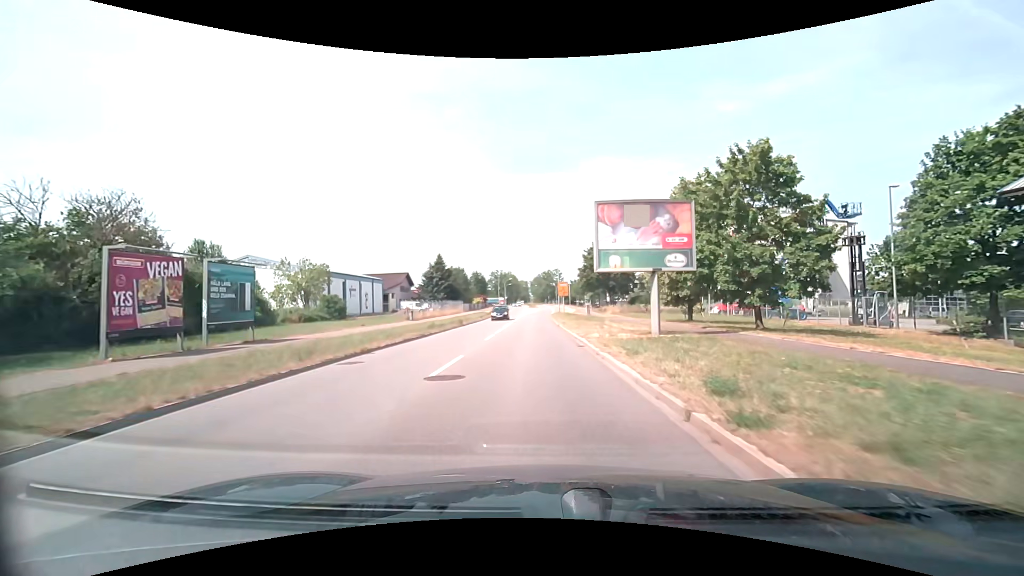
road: secondary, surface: asphalt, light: Day
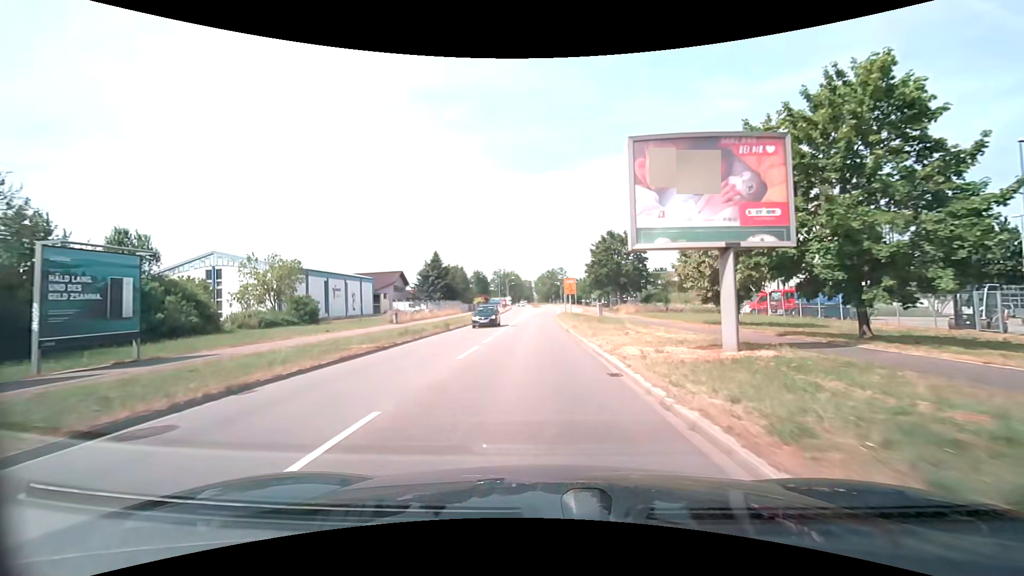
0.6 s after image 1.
(0.0, +7.4) m; -1°
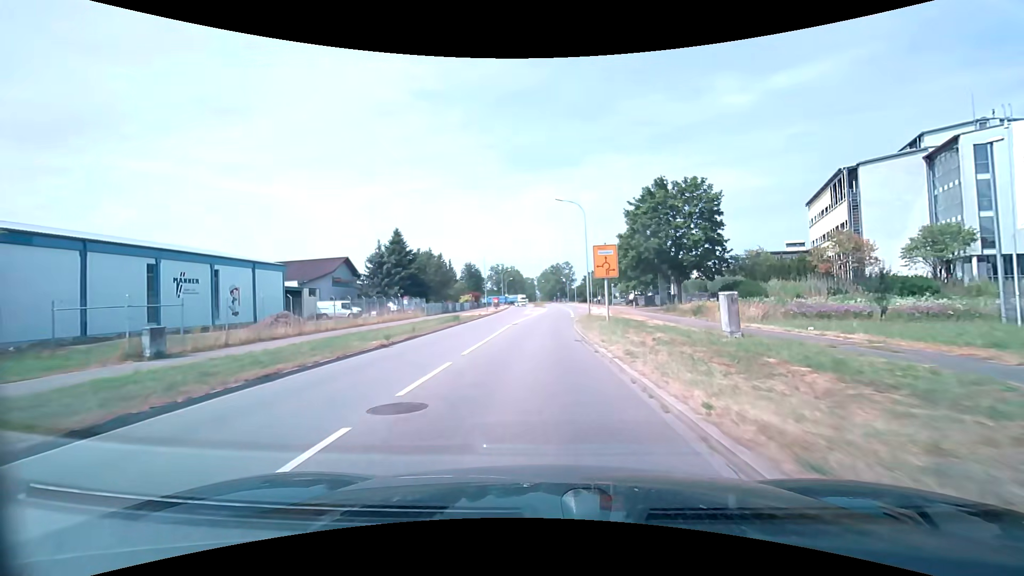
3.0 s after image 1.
(-0.4, +29.7) m; -1°
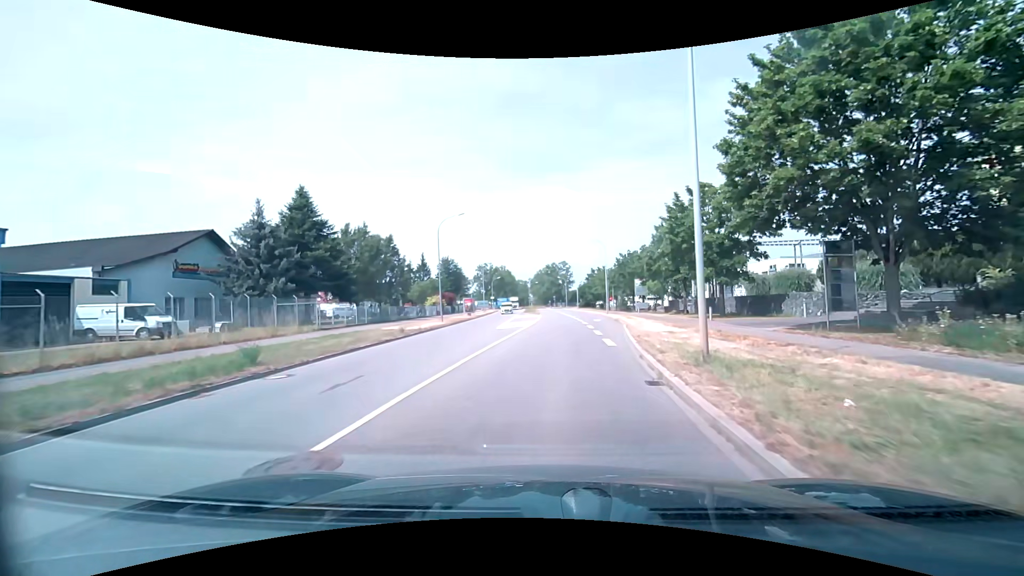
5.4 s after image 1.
(+0.1, +27.8) m; +1°
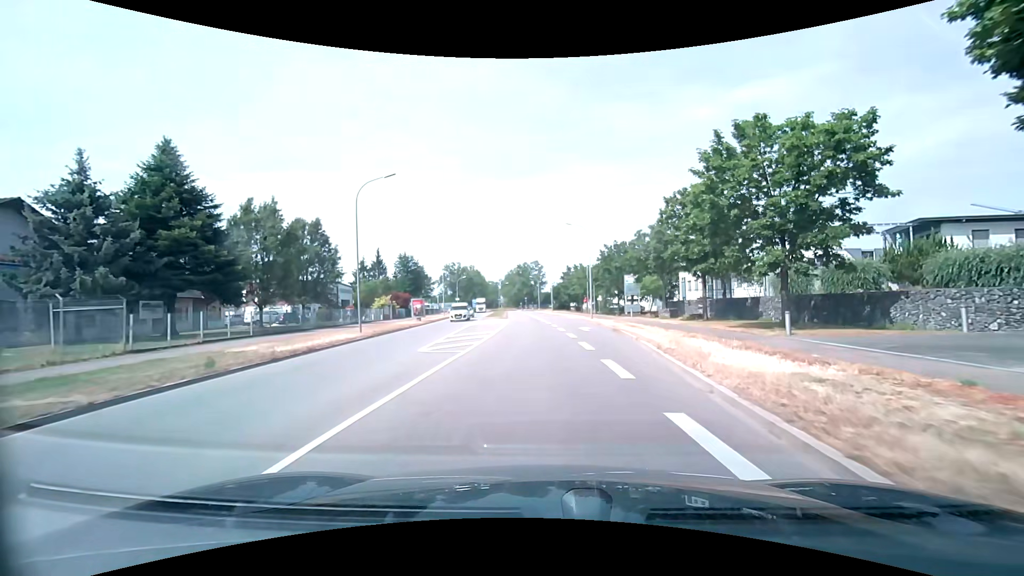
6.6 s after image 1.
(+0.2, +12.8) m; +3°
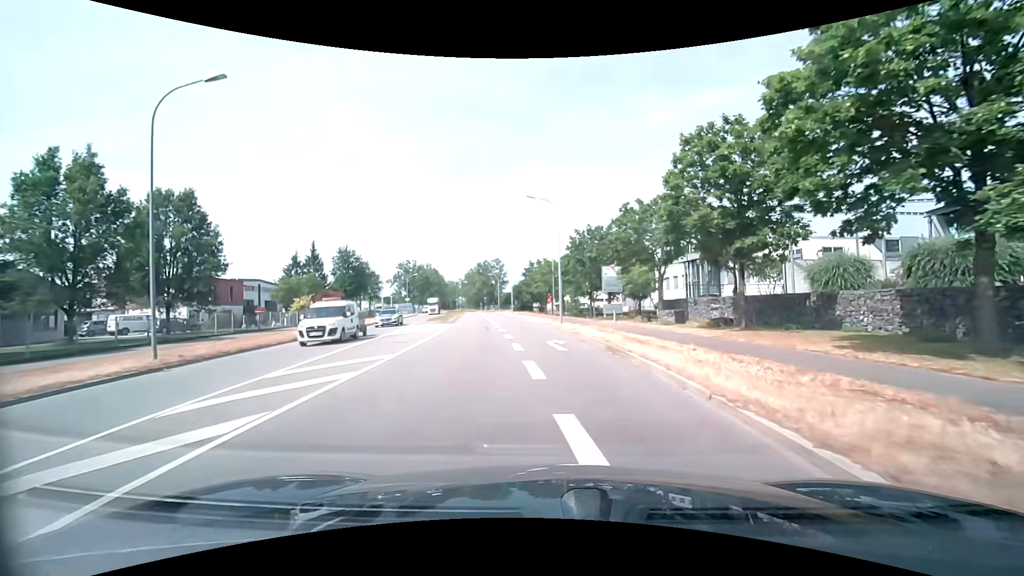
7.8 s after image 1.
(+0.5, +12.2) m; +4°
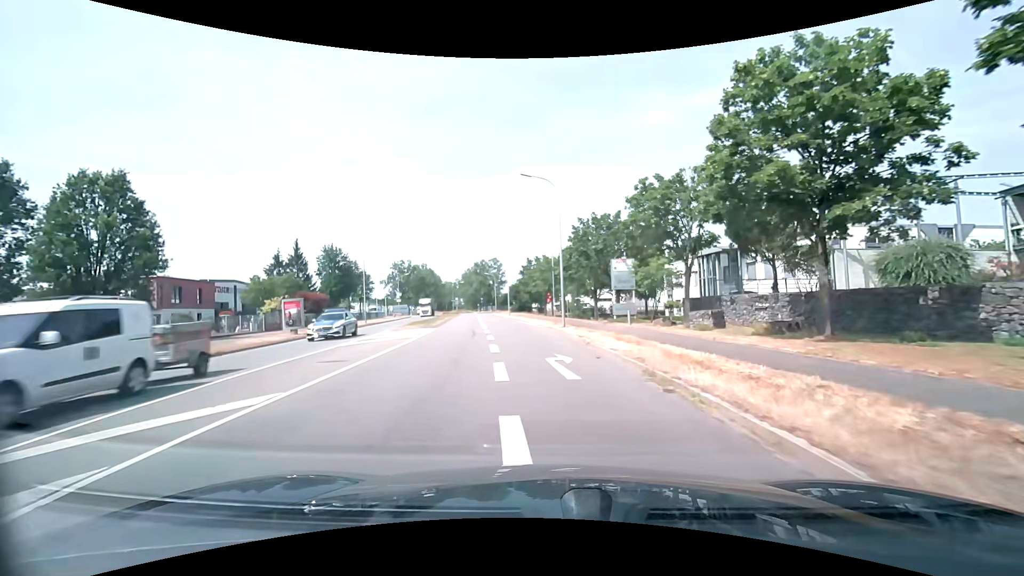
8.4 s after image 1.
(+0.1, +6.0) m; +1°
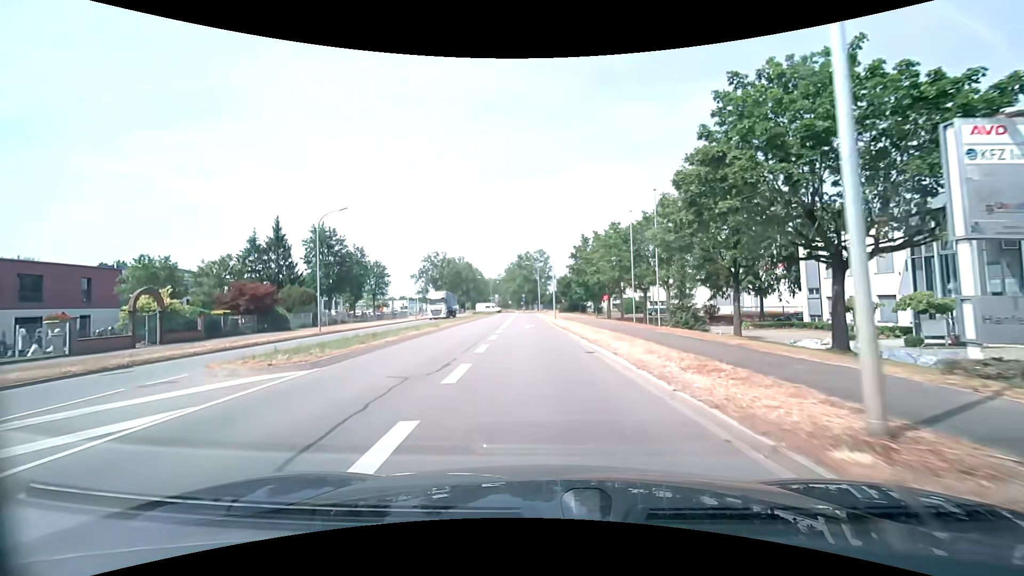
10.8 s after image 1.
(-1.2, +24.4) m; -6°
(0, +10) (0, +20) (-1, +30) (-2, +40) (-2, +50) (-3, +60) (-3, +70) (-4, +80) (-4, +90) (-4, +100) m
